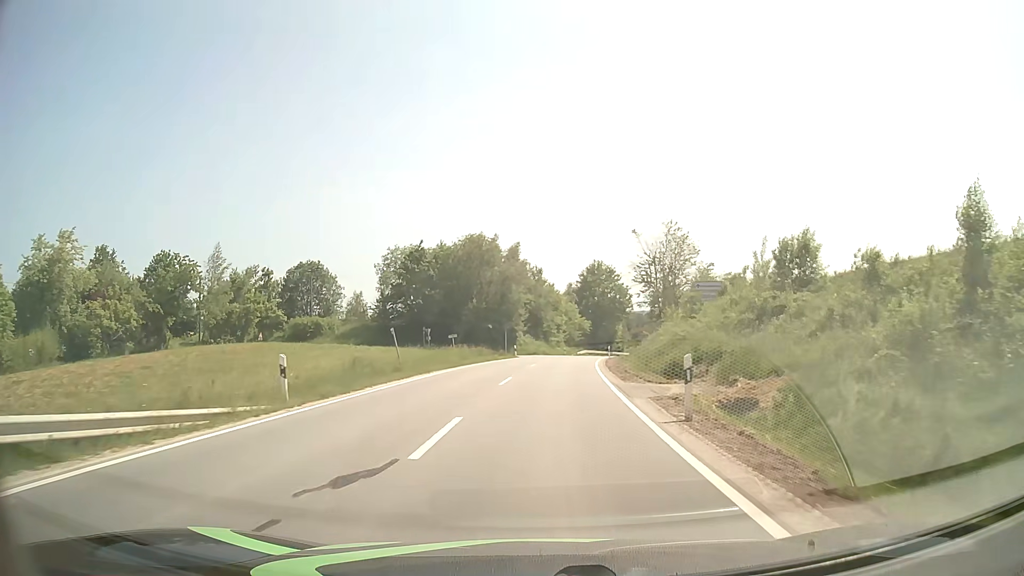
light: Day
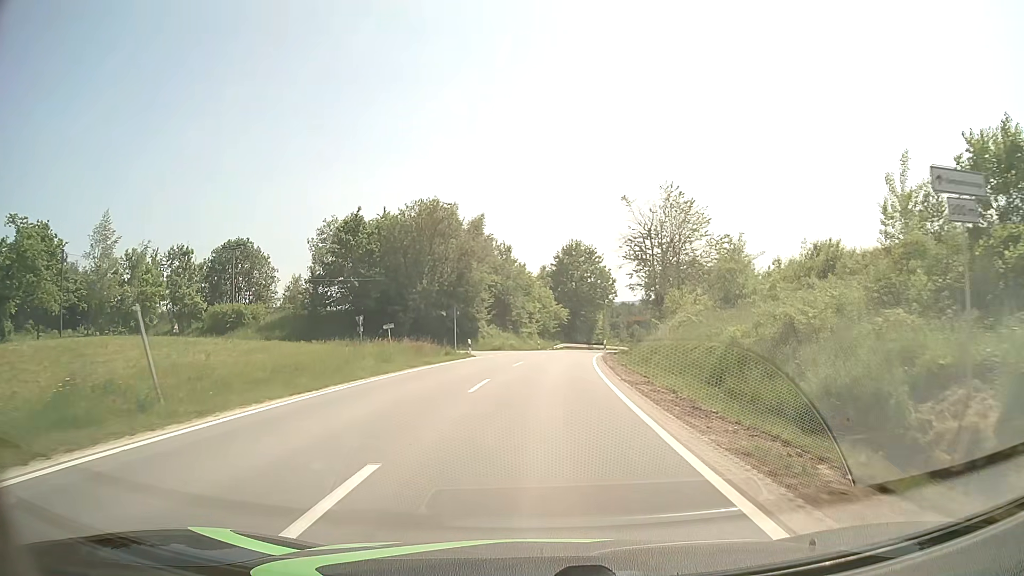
(+0.4, +16.8) m; +3°
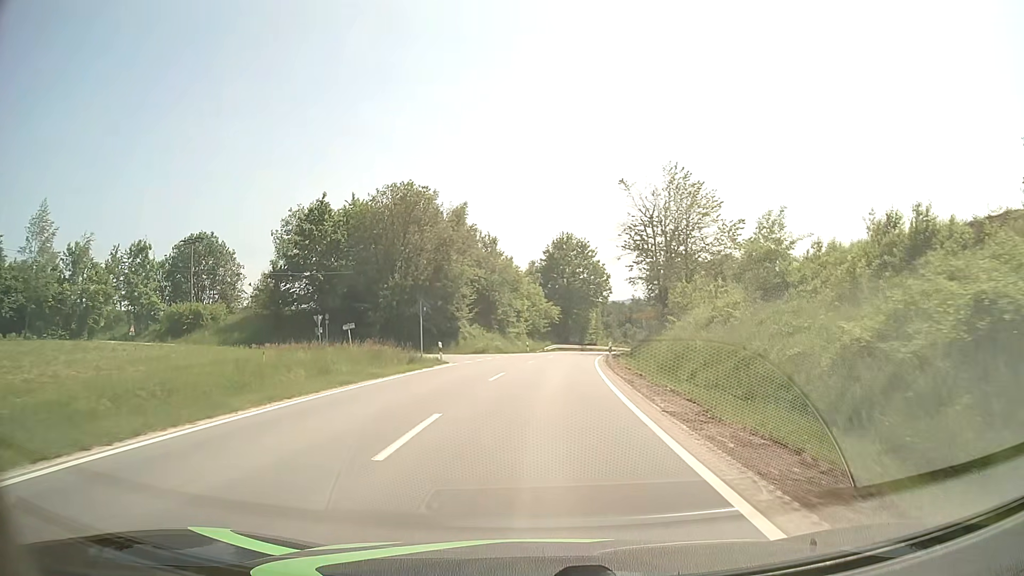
(+0.1, +7.6) m; +1°
